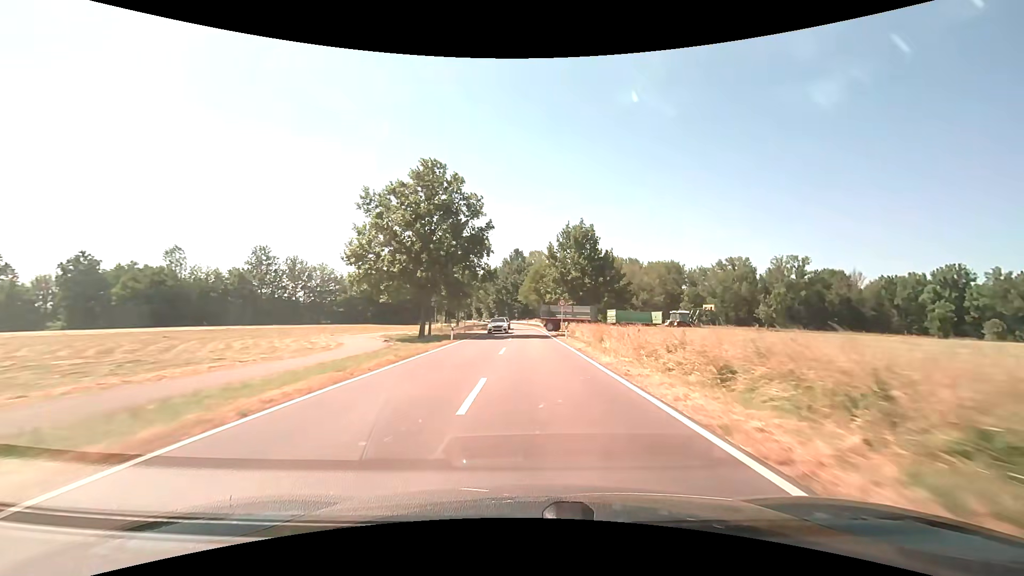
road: secondary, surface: asphalt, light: Day
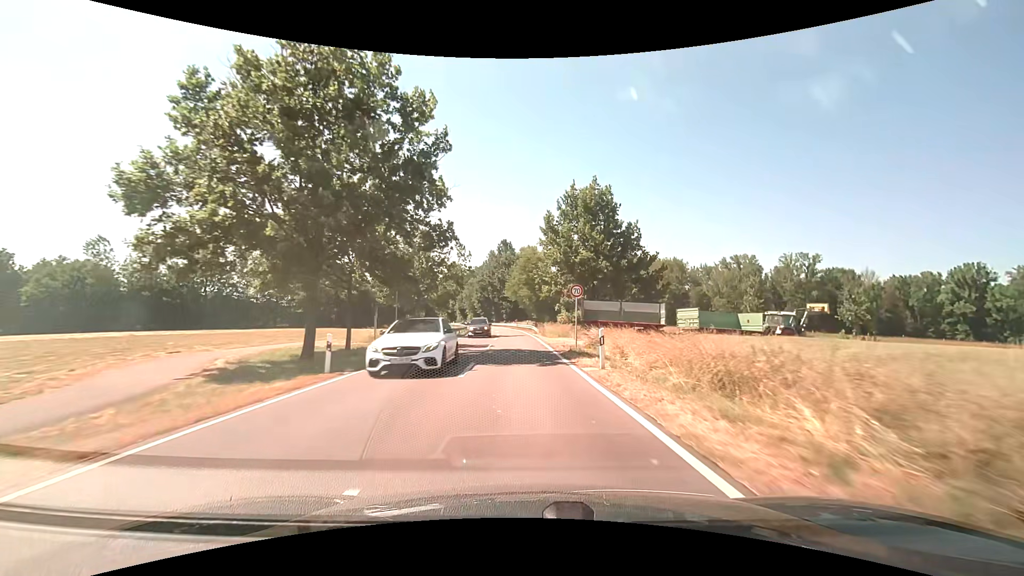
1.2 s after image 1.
(+0.3, +19.2) m; +1°
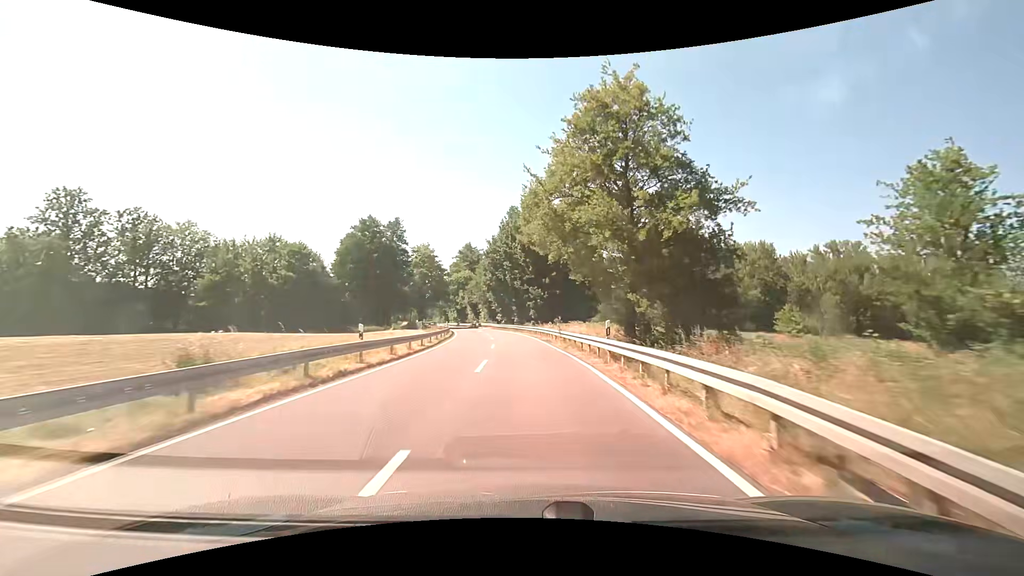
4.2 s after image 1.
(-1.3, +47.1) m; -3°
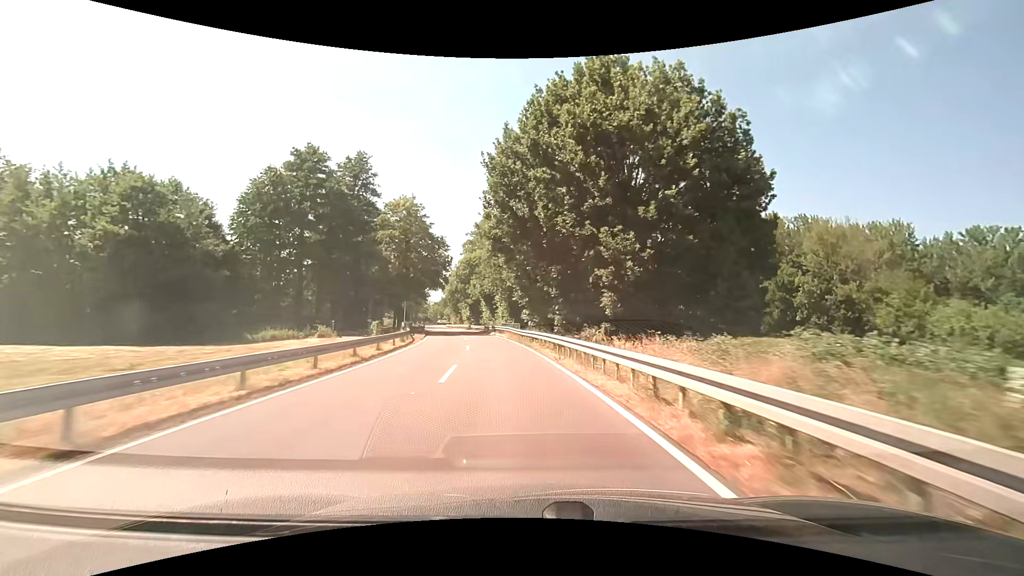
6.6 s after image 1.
(-1.3, +38.1) m; -4°
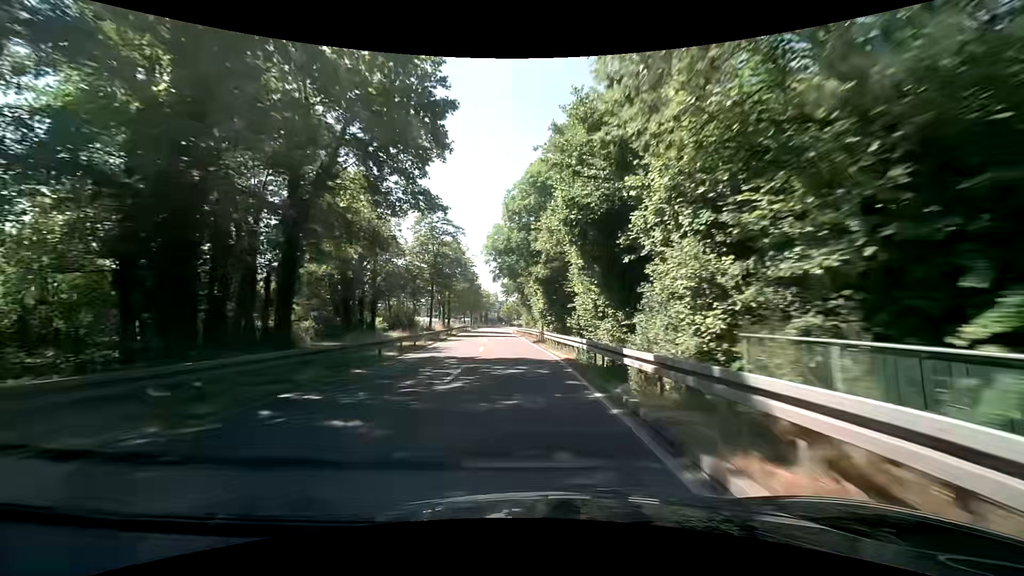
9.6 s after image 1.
(-4.4, +48.2) m; -9°
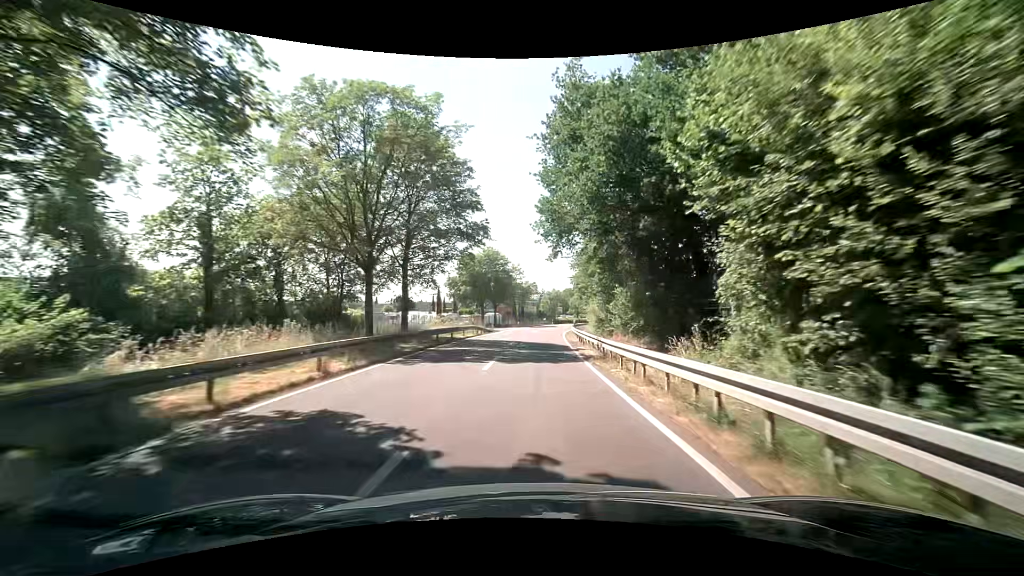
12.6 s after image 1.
(-3.3, +46.2) m; -5°
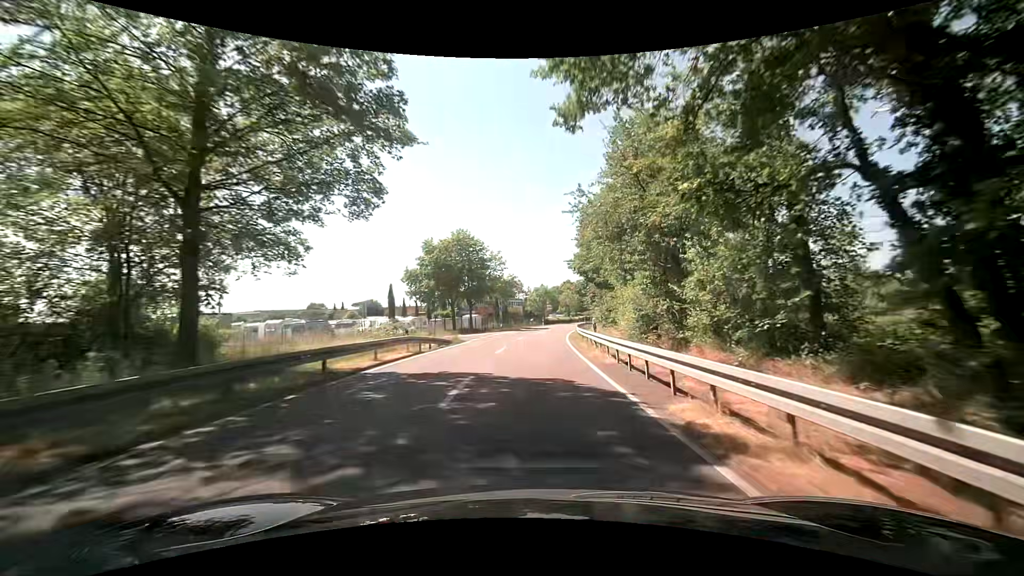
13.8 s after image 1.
(0.0, +17.4) m; 0°
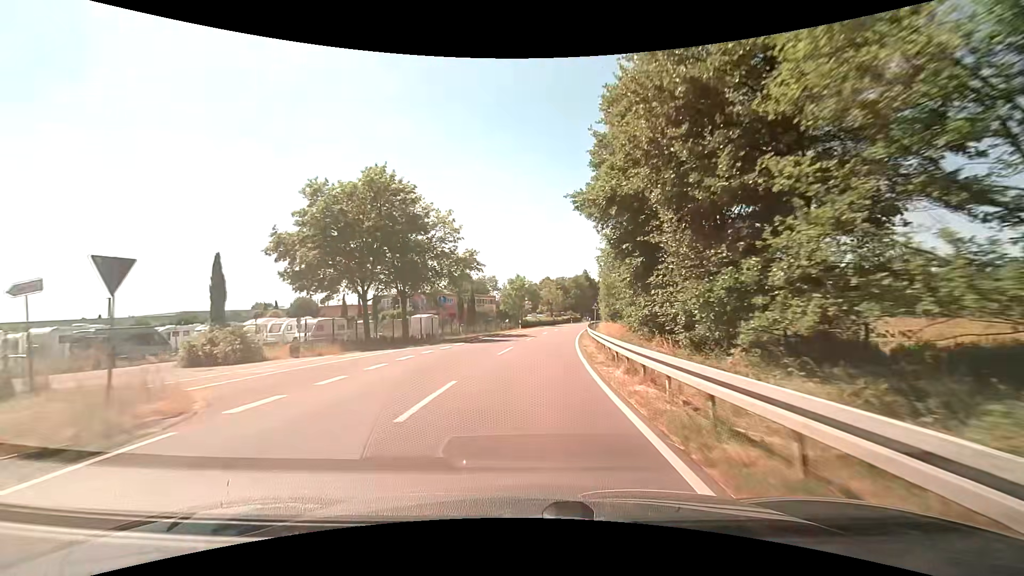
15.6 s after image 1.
(+0.8, +24.8) m; +4°
(0, +10) (0, +20) (+1, +30) (+2, +40) (+3, +50) (+4, +60) (+6, +70) (+8, +79) (+10, +89) (+12, +99) m
